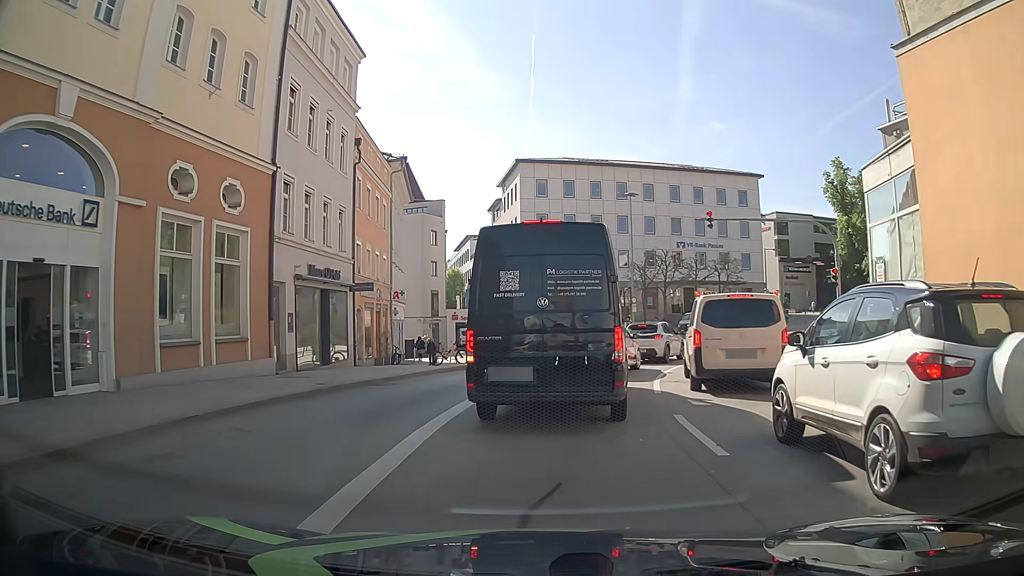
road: primary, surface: asphalt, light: Day
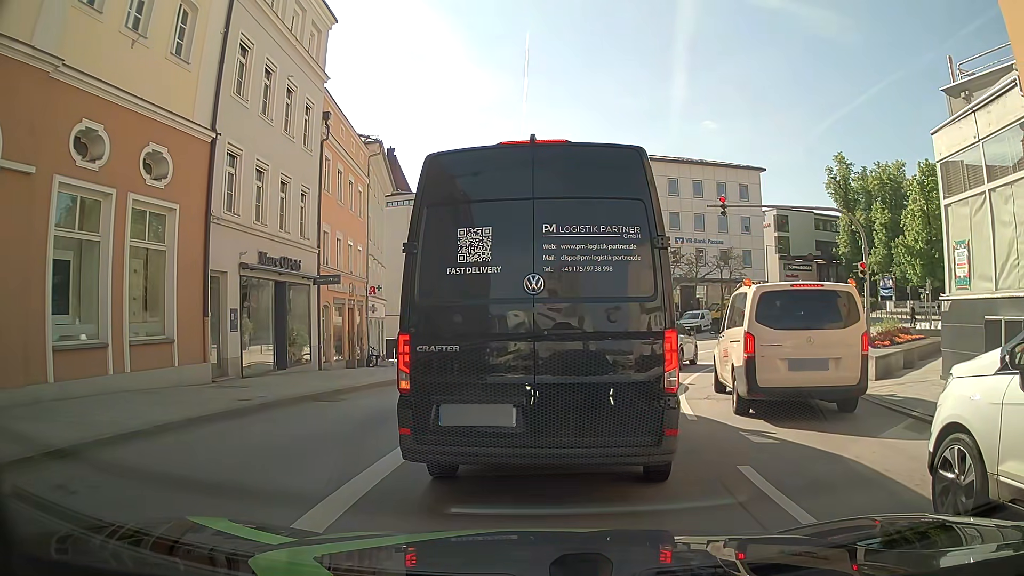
(+0.1, +3.3) m; +1°
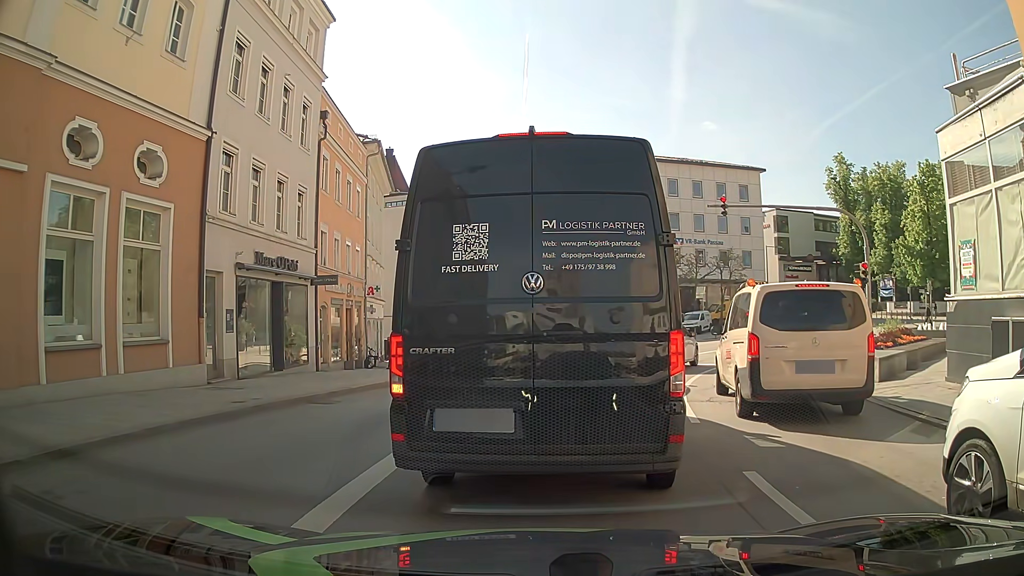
(0.0, +0.2) m; 0°
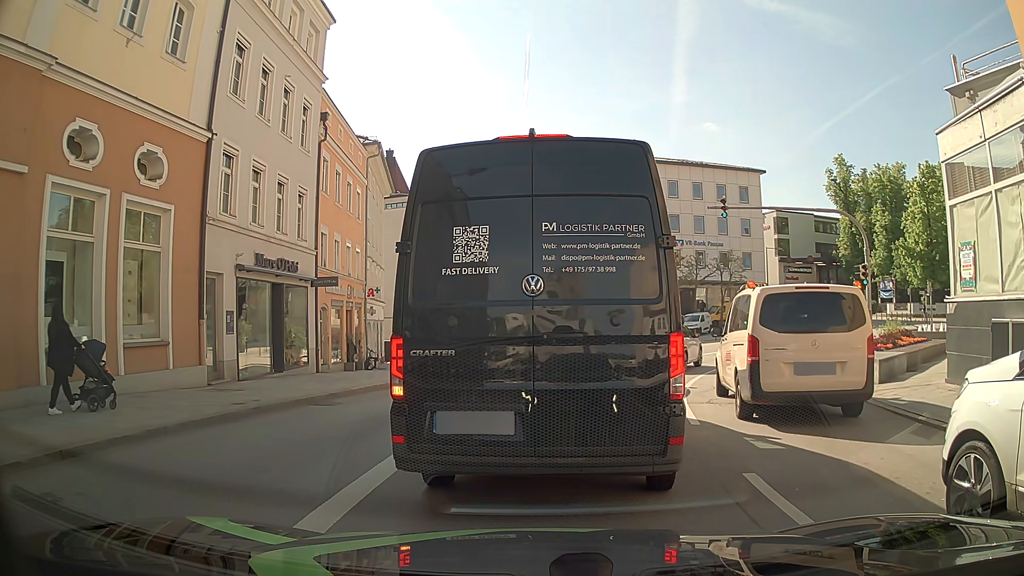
(0.0, +0.1) m; 0°
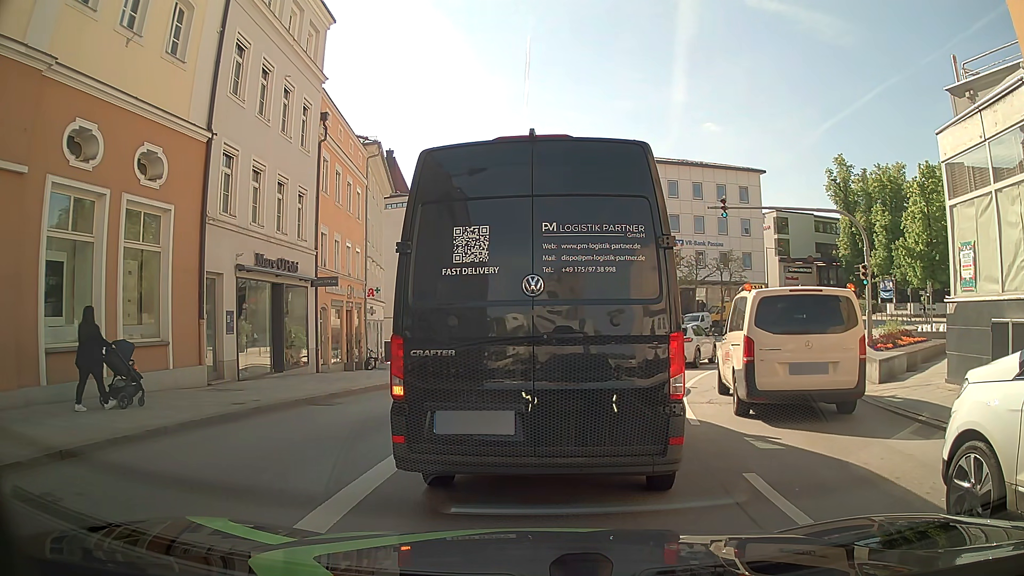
(0.0, 0.0) m; 0°
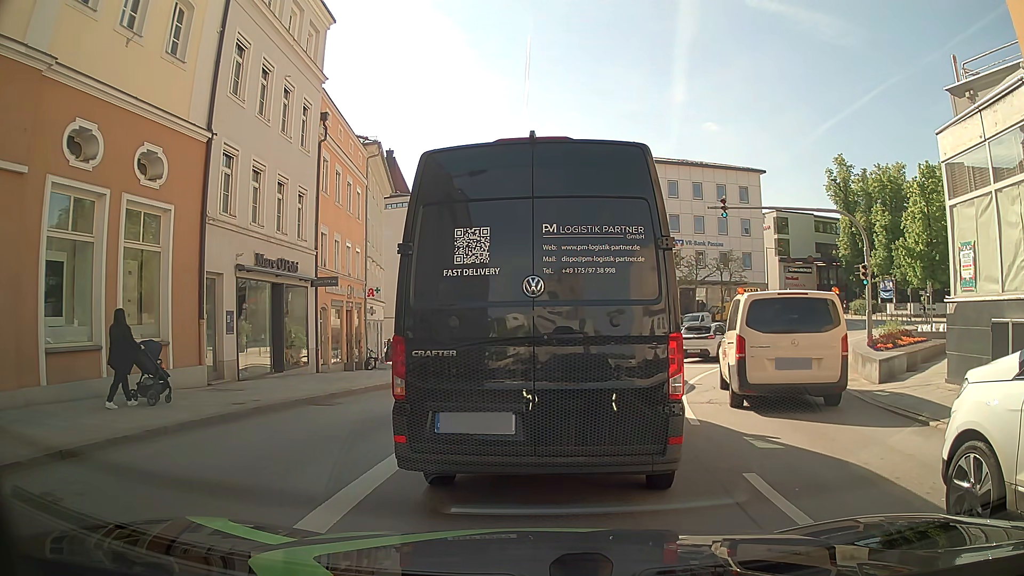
(0.0, 0.0) m; 0°
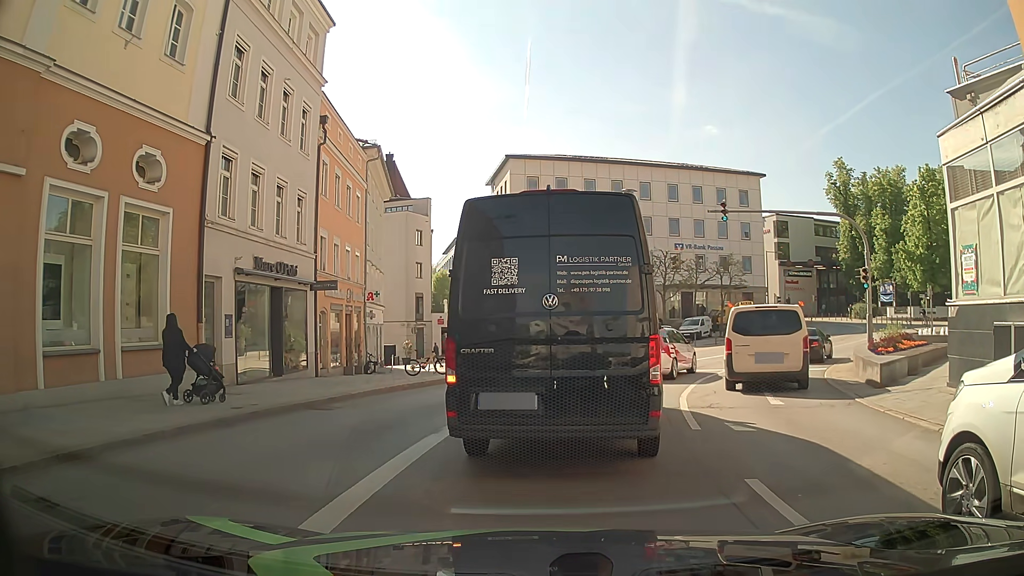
(0.0, +0.1) m; 0°
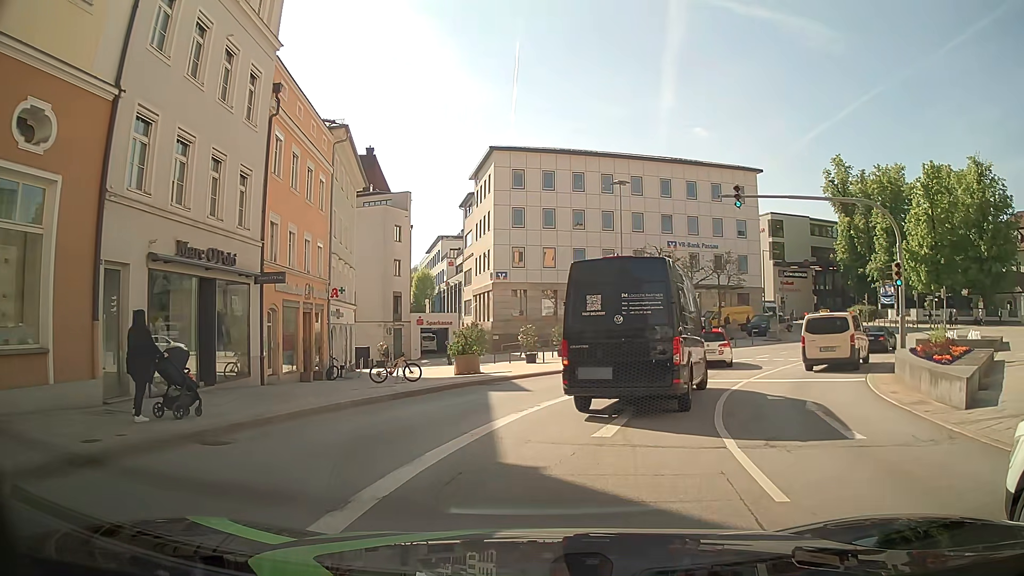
(+0.1, +4.2) m; -2°
